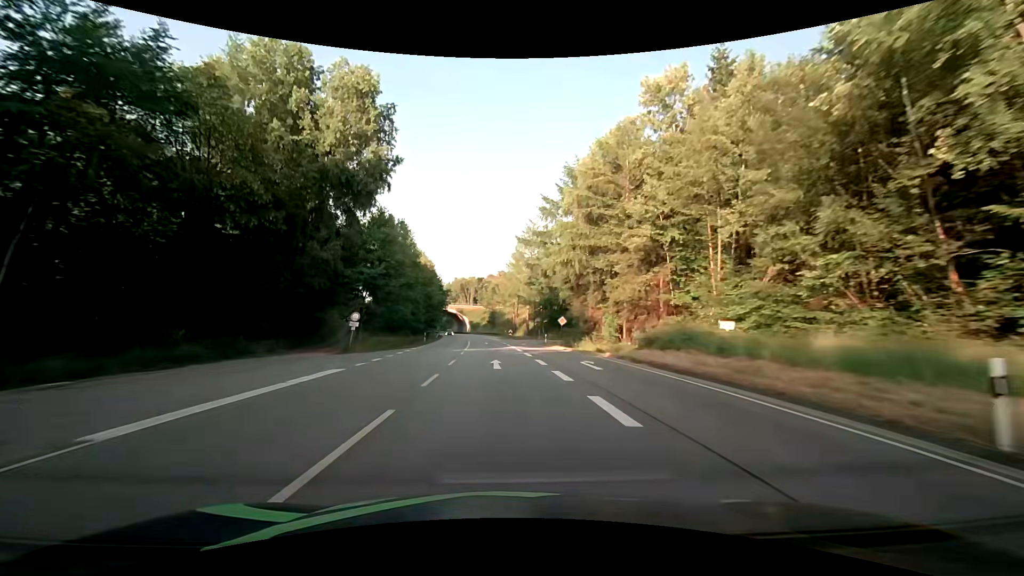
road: primary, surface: asphalt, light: Day
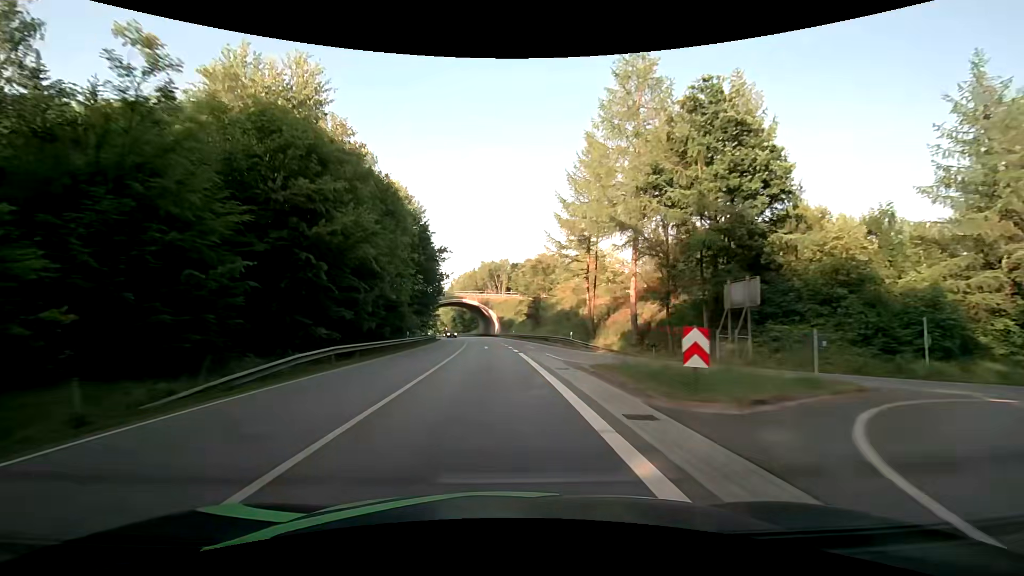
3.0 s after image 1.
(-2.1, +60.4) m; -4°
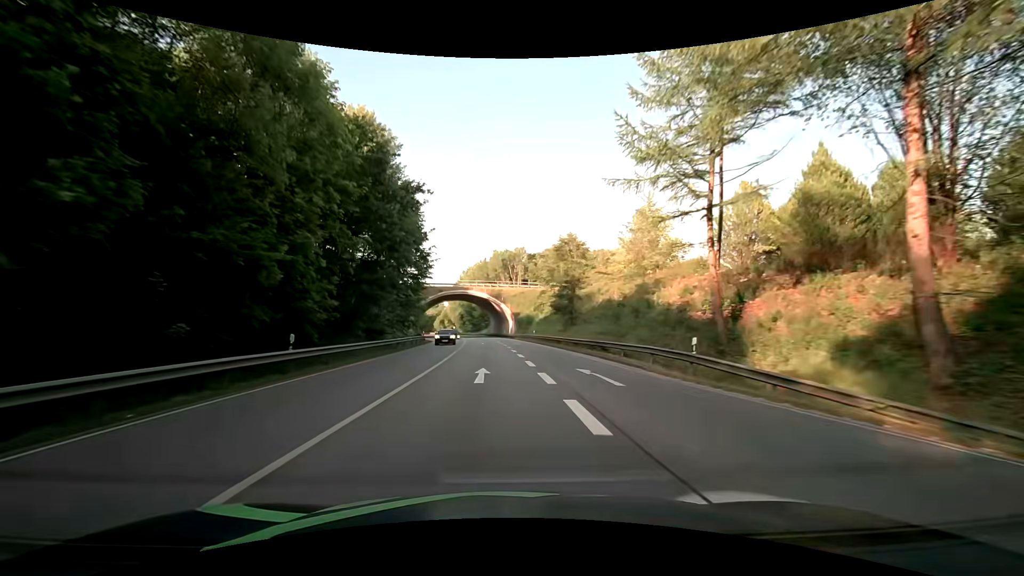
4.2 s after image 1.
(-0.4, +24.2) m; -2°
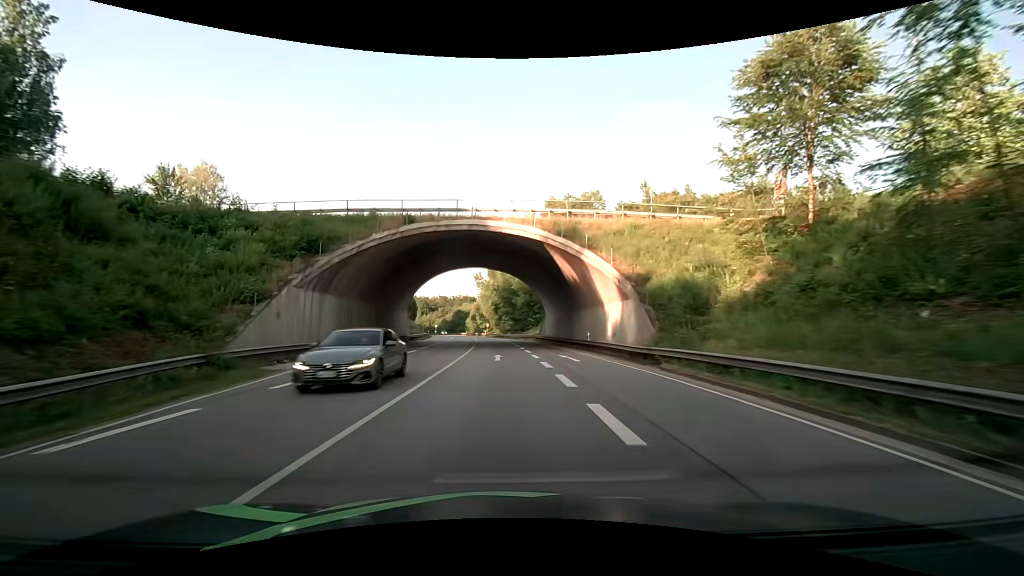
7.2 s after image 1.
(-2.6, +60.4) m; -5°
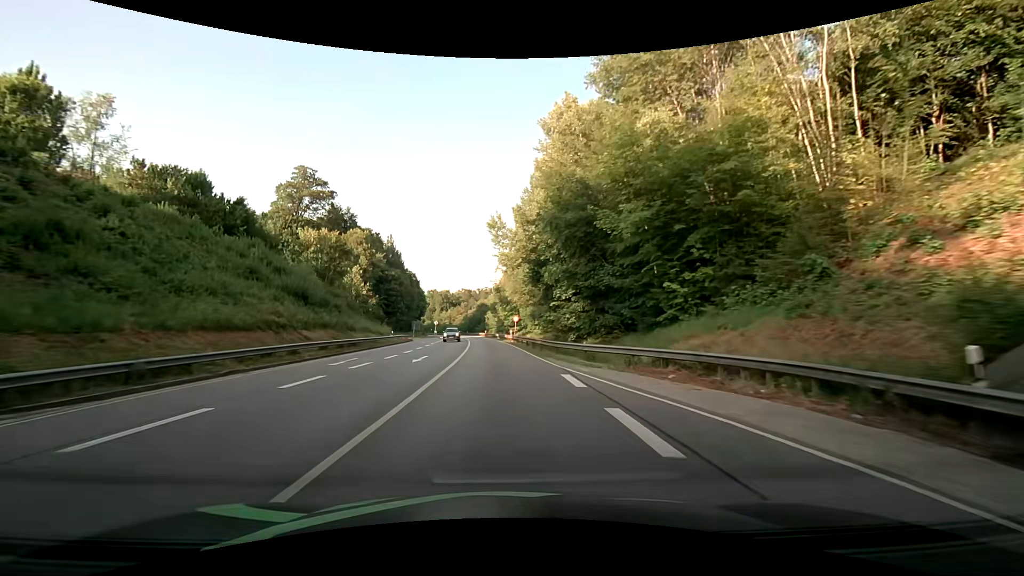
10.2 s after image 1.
(-1.7, +60.4) m; -2°
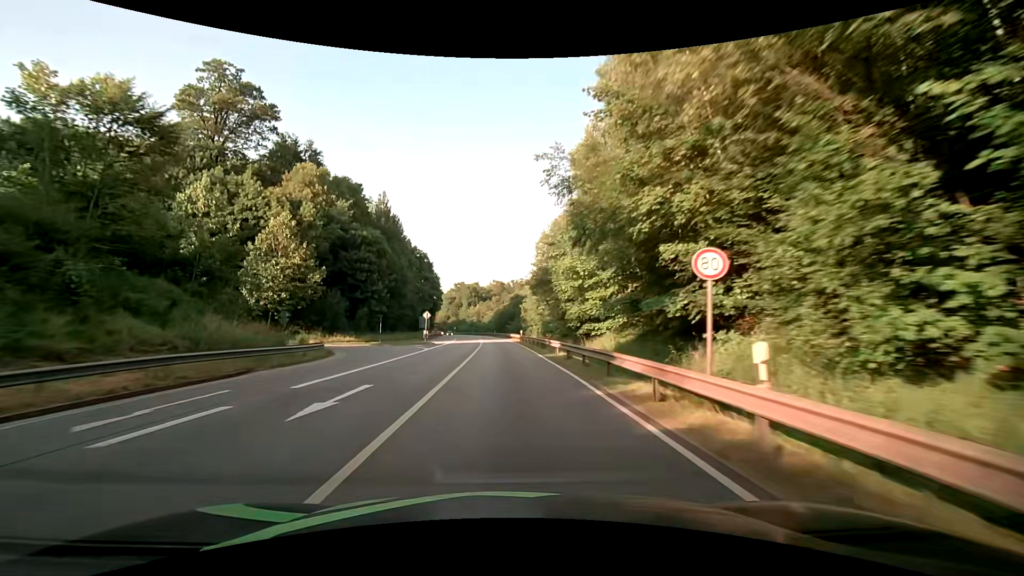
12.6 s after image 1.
(-3.2, +48.5) m; -6°
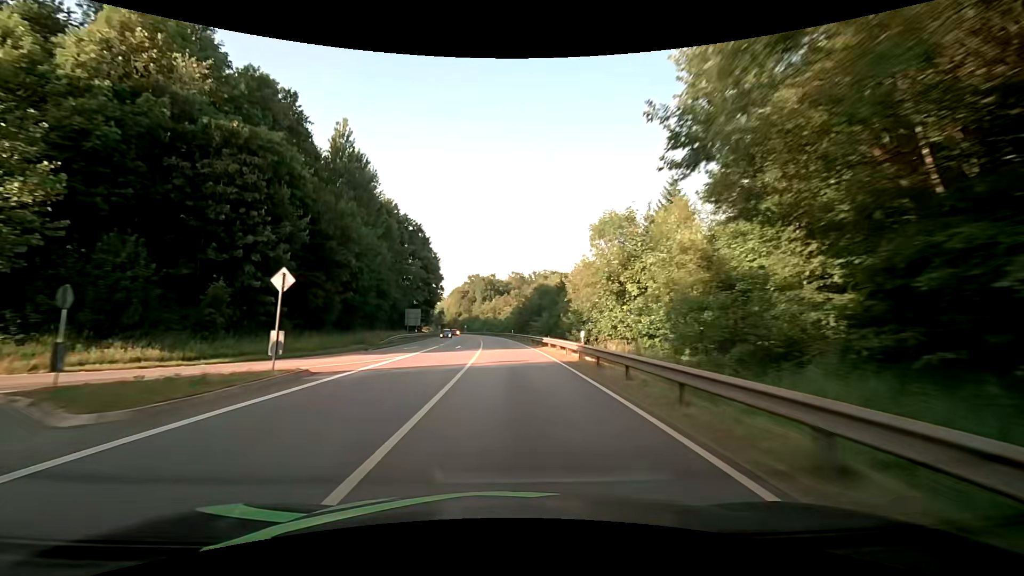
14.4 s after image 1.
(-0.6, +37.0) m; -2°
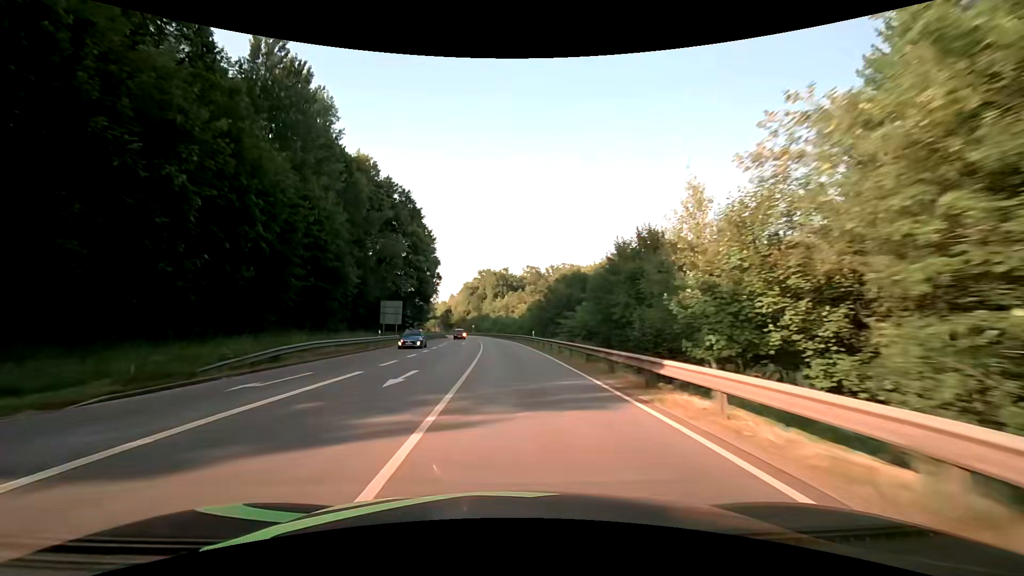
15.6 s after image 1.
(-0.3, +25.1) m; -1°
(0, +10) (0, +20) (0, +30) (-1, +40) (-1, +50) (-2, +60) (-2, +70) (-3, +80) (-4, +90) (-5, +100) m
